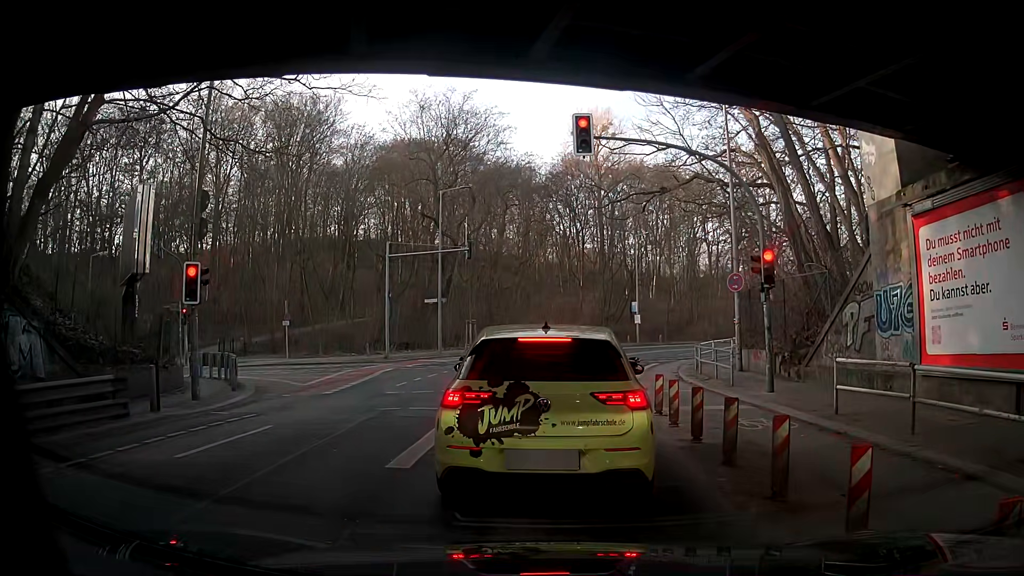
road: secondary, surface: asphalt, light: Day
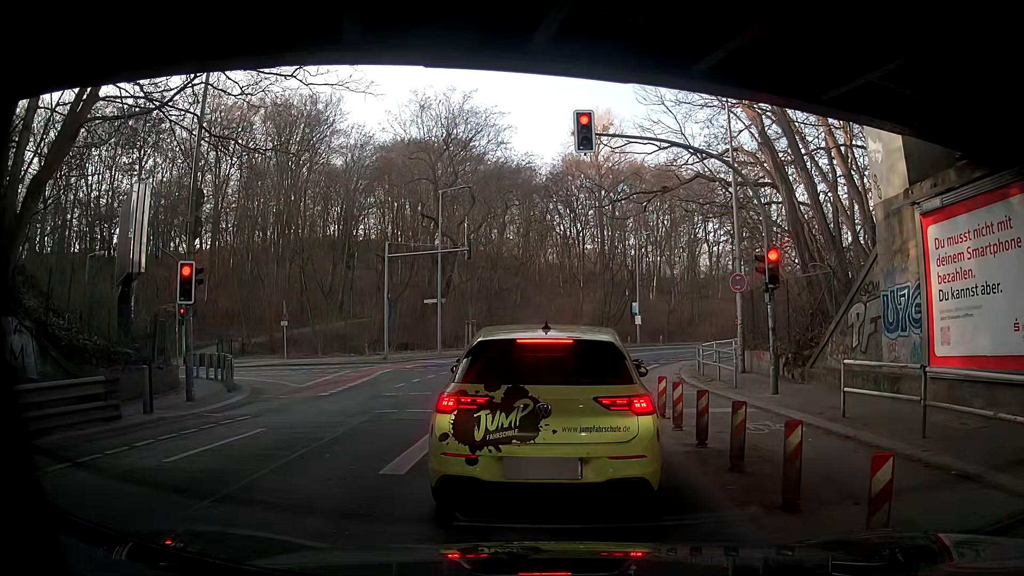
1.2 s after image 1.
(0.0, +0.3) m; 0°
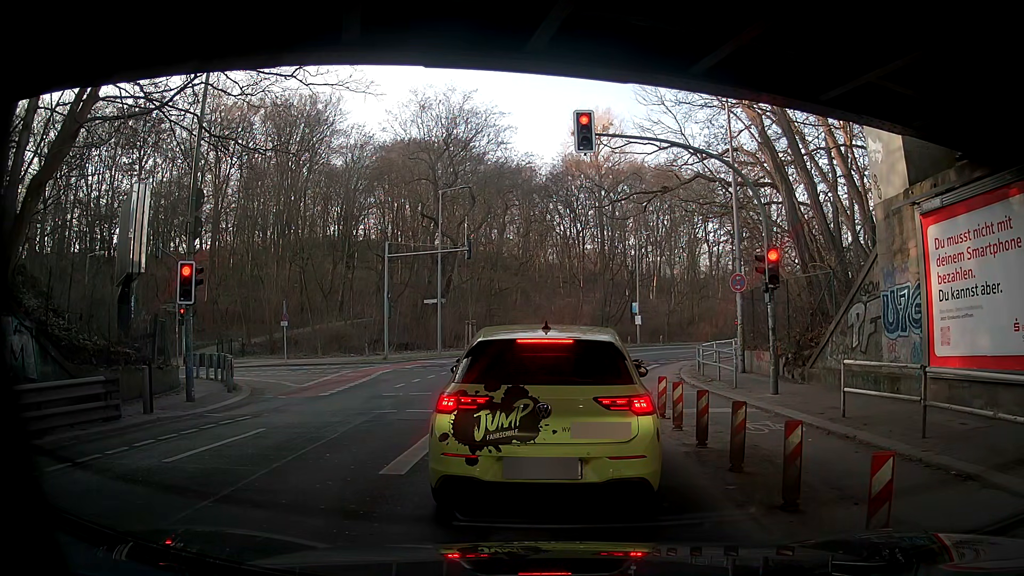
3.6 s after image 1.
(0.0, +0.1) m; 0°
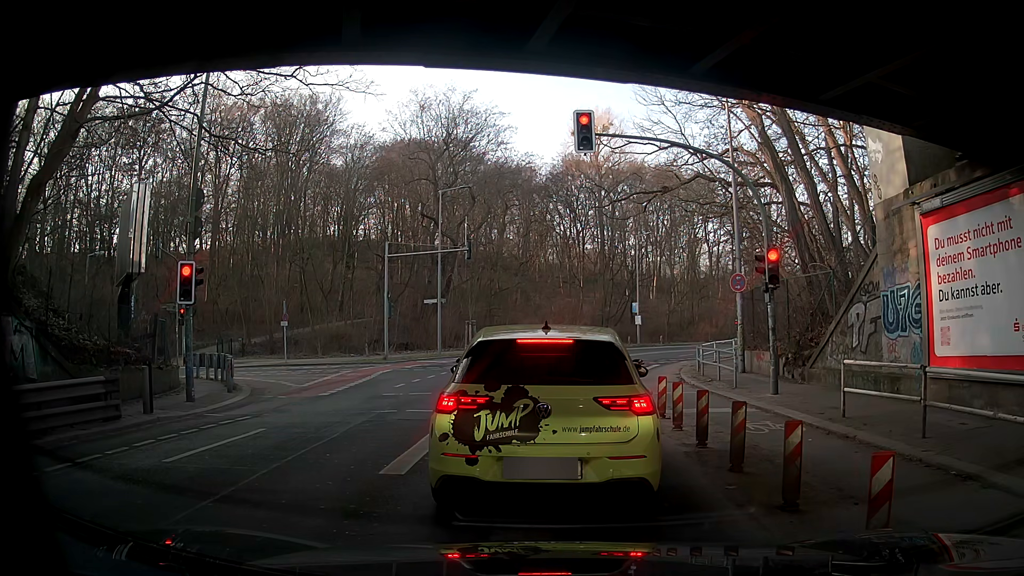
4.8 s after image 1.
(0.0, 0.0) m; 0°
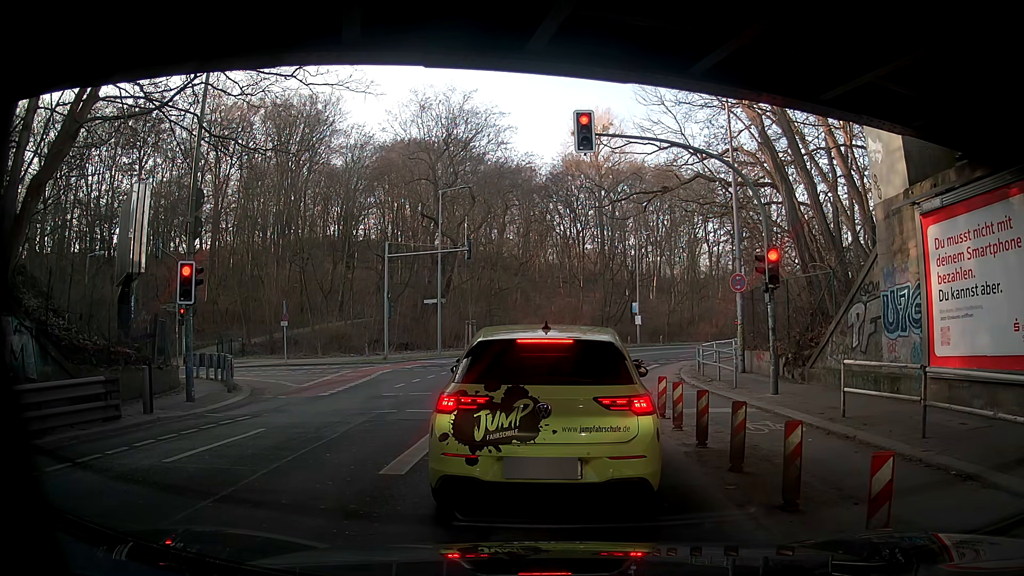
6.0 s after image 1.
(0.0, 0.0) m; 0°
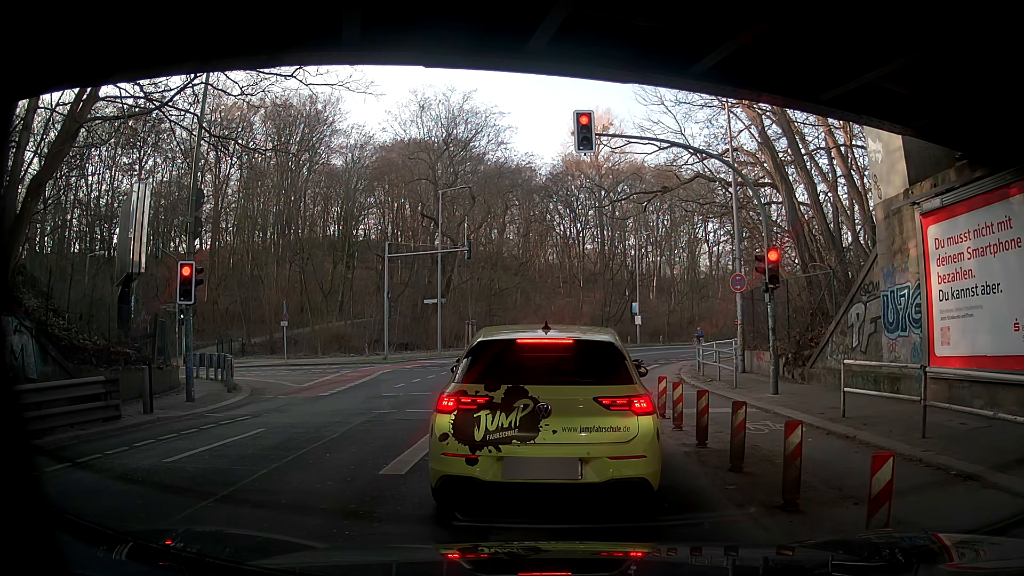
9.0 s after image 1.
(0.0, 0.0) m; 0°
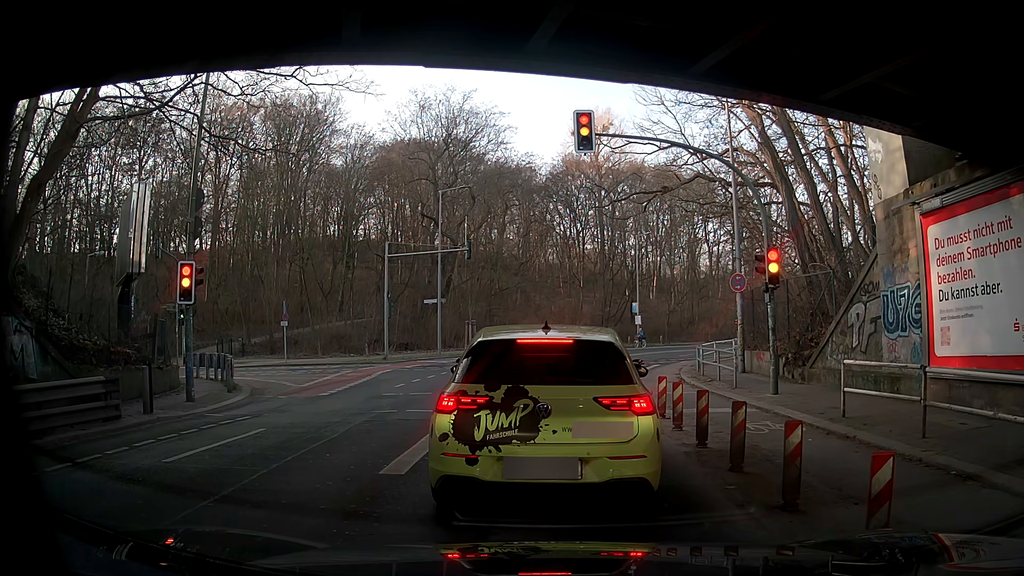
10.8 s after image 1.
(0.0, 0.0) m; 0°
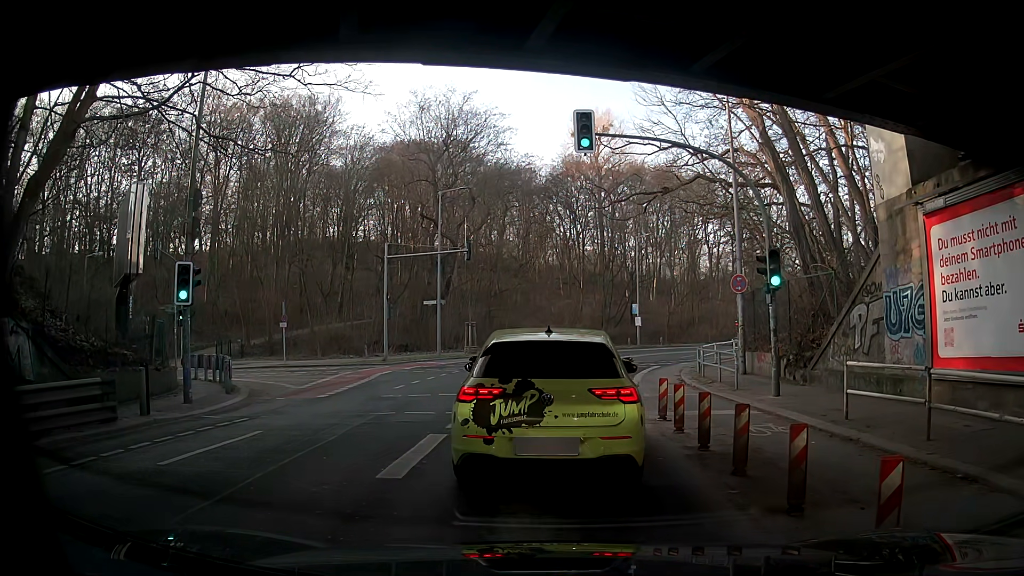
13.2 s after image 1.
(0.0, +0.1) m; 0°
